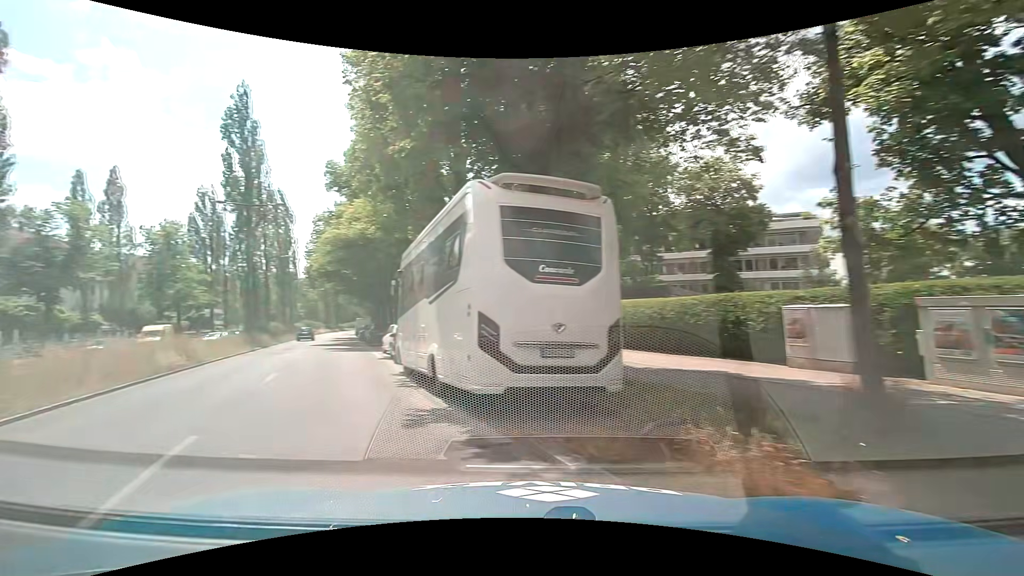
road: secondary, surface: asphalt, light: Day
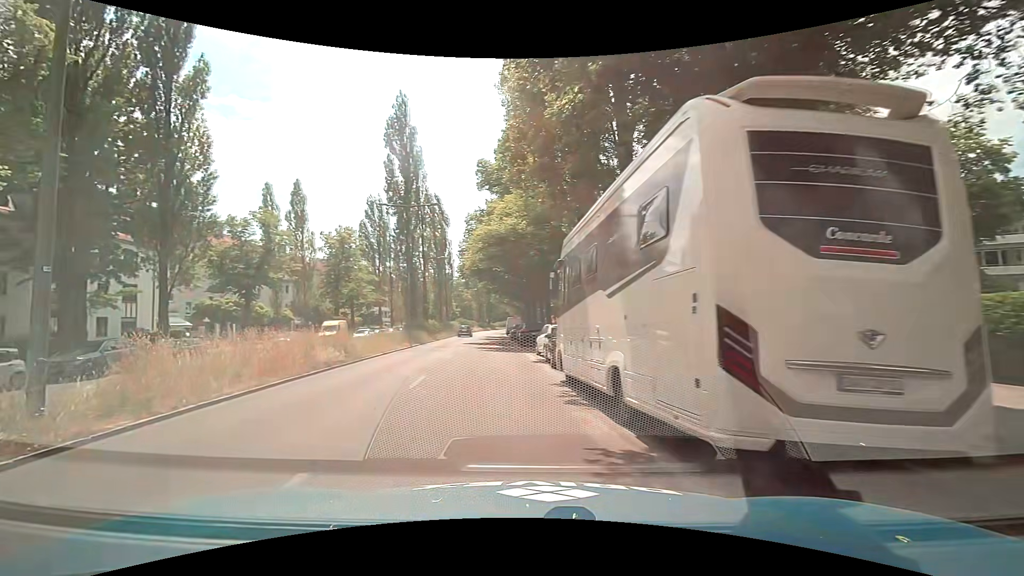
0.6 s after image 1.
(-0.5, +2.8) m; -15°
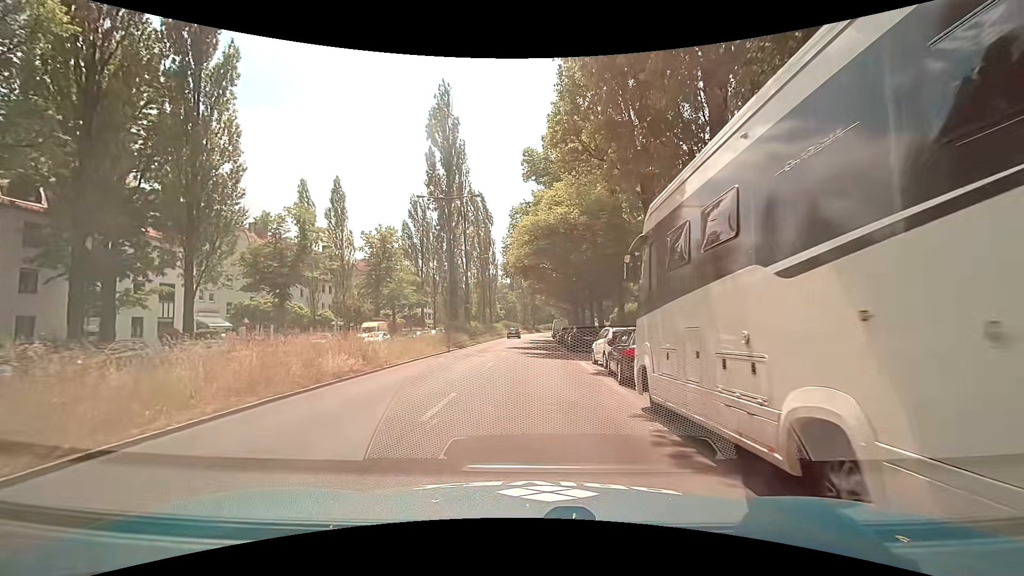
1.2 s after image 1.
(-0.2, +3.8) m; -5°
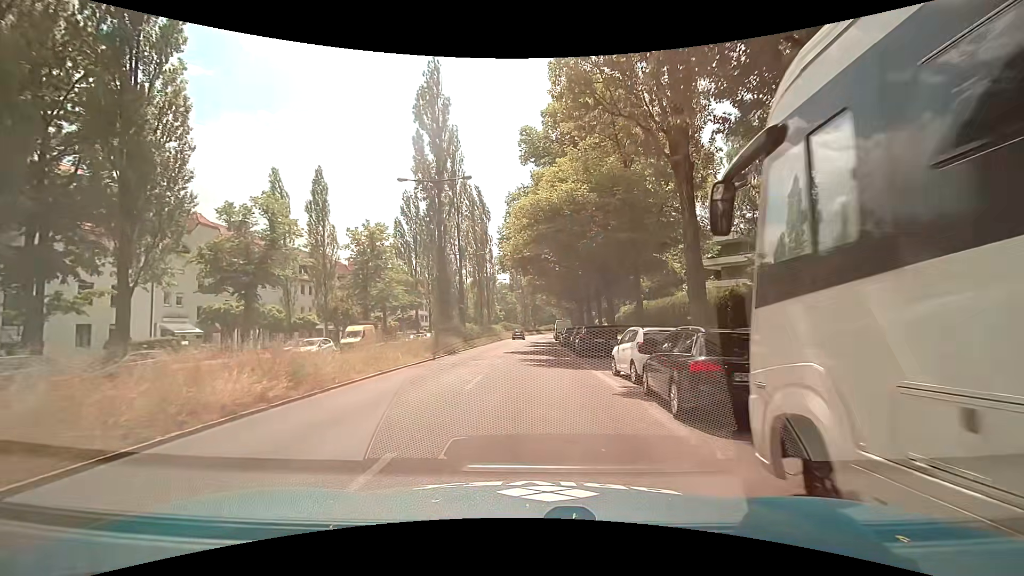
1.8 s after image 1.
(0.0, +5.0) m; +1°
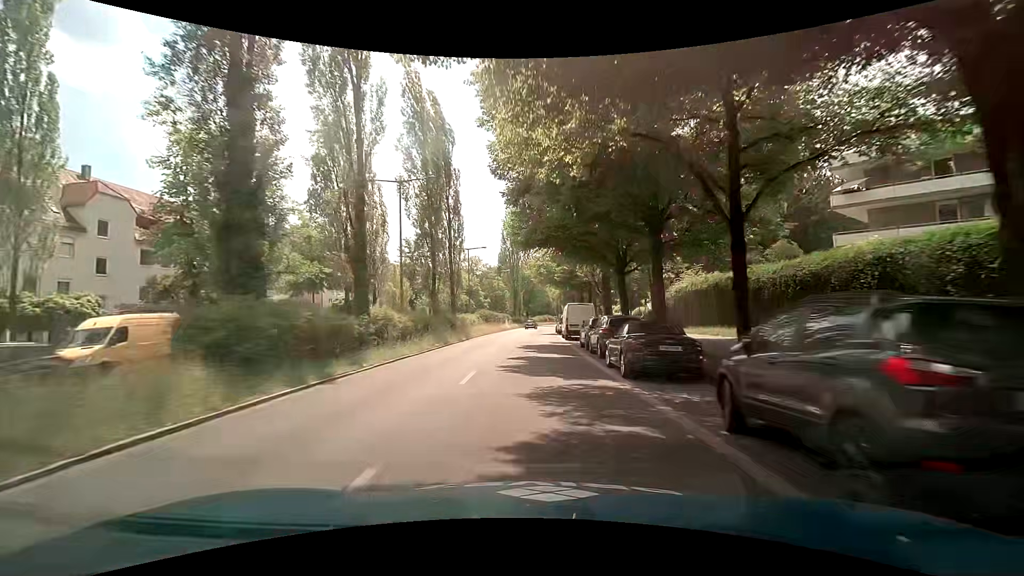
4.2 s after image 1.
(0.0, +28.5) m; 0°
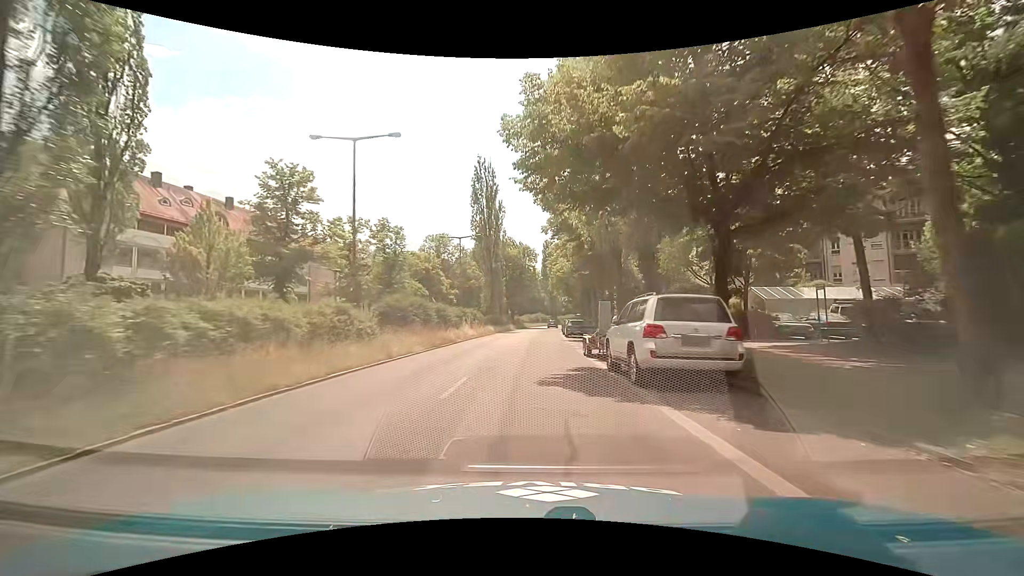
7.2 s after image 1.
(+0.6, +38.0) m; +1°
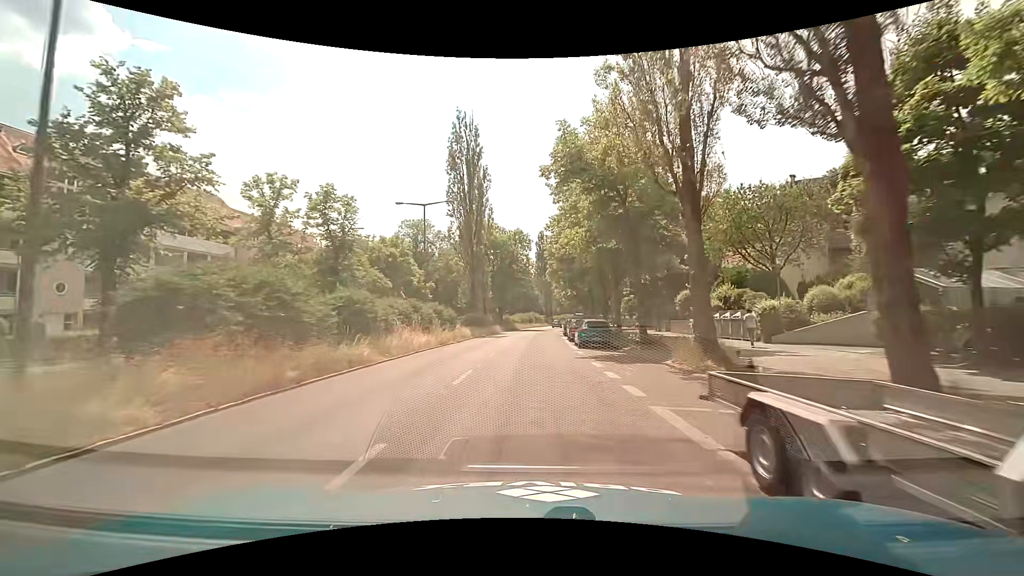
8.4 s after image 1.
(+0.3, +15.2) m; +1°
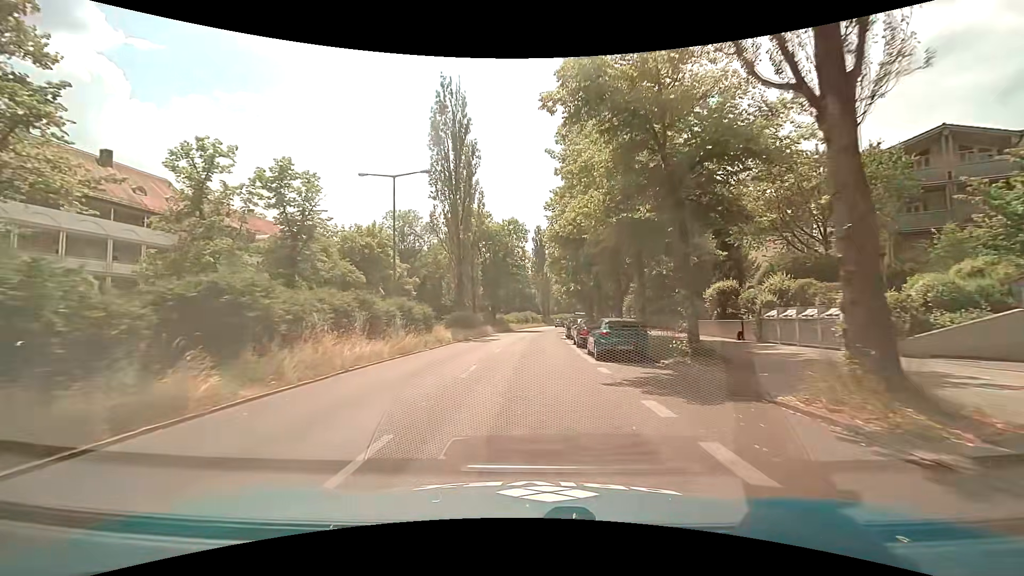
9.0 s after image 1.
(+0.1, +7.6) m; +2°
(0, +10) (0, +20) (0, +30) (0, +40) (+1, +50) (+1, +60) (+2, +70) (+3, +80) (+4, +90) (+6, +100) m
